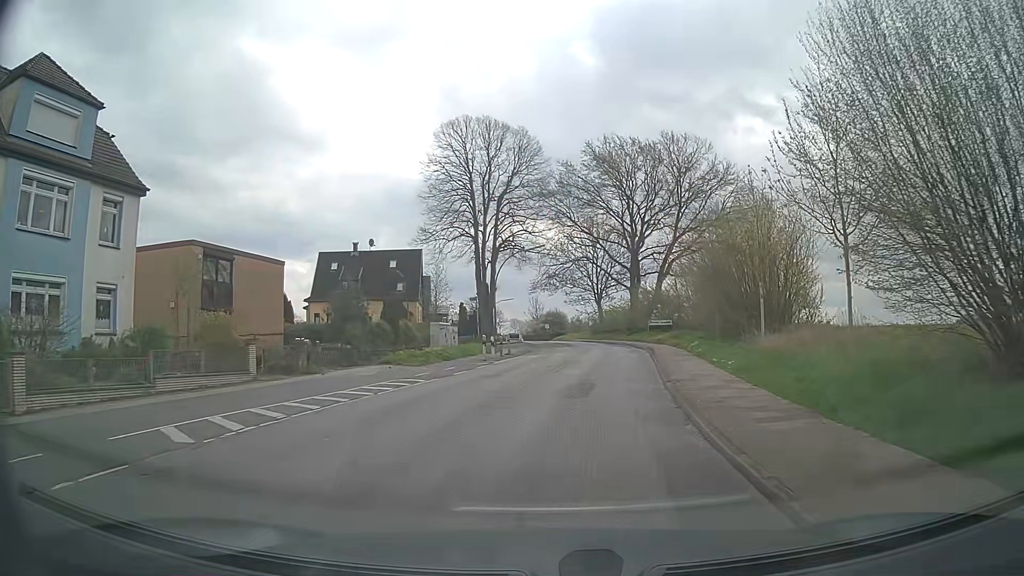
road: tertiary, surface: asphalt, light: Day
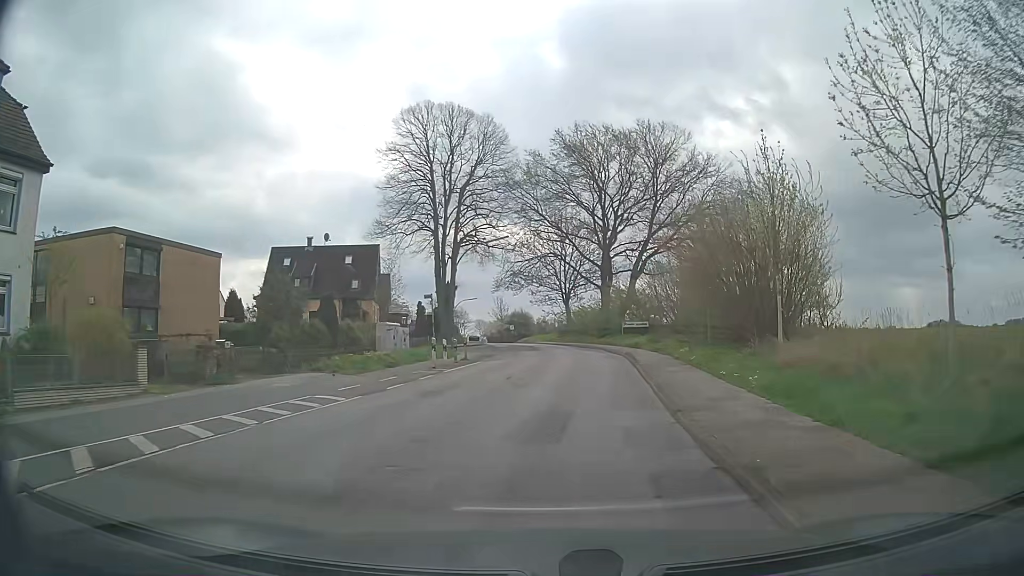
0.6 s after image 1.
(+0.1, +4.6) m; +3°
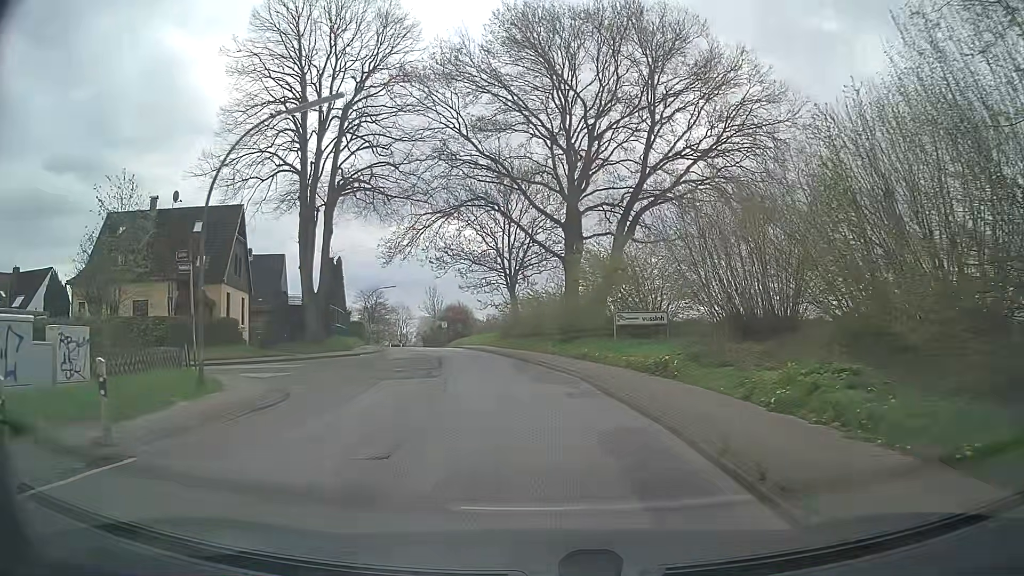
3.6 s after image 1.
(+1.6, +22.9) m; +4°
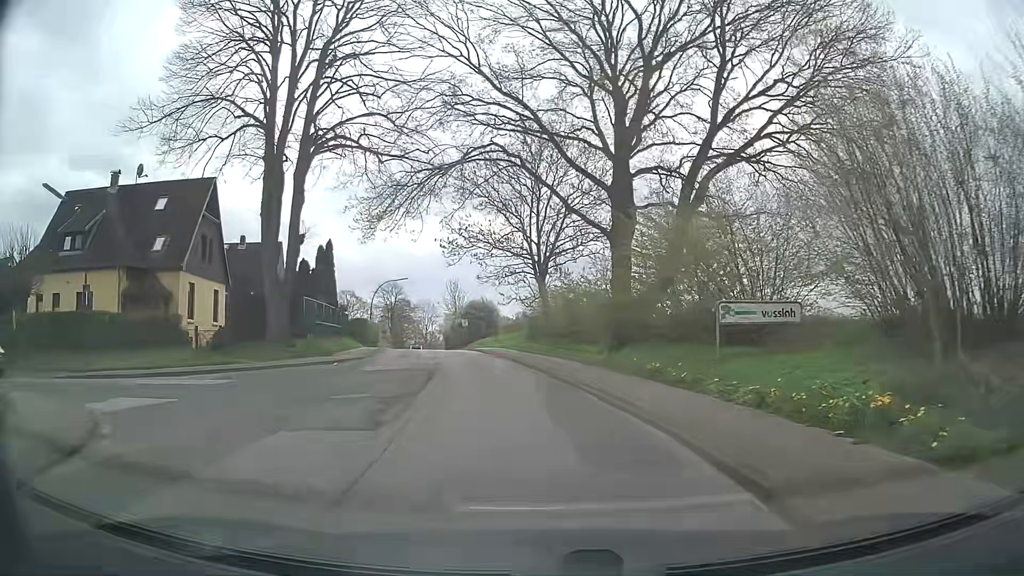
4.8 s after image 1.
(-0.2, +9.3) m; -2°
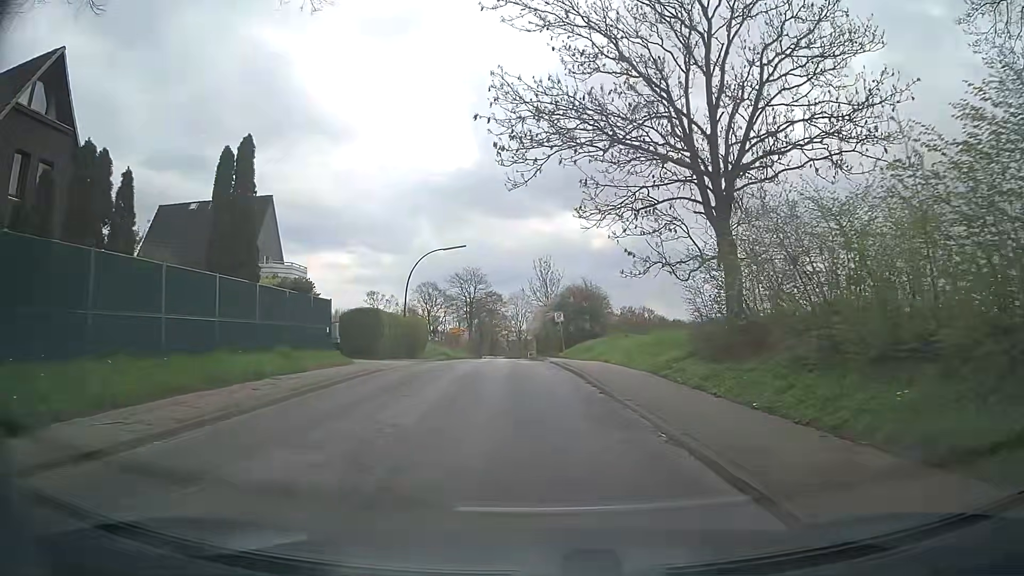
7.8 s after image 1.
(-1.9, +23.2) m; -9°
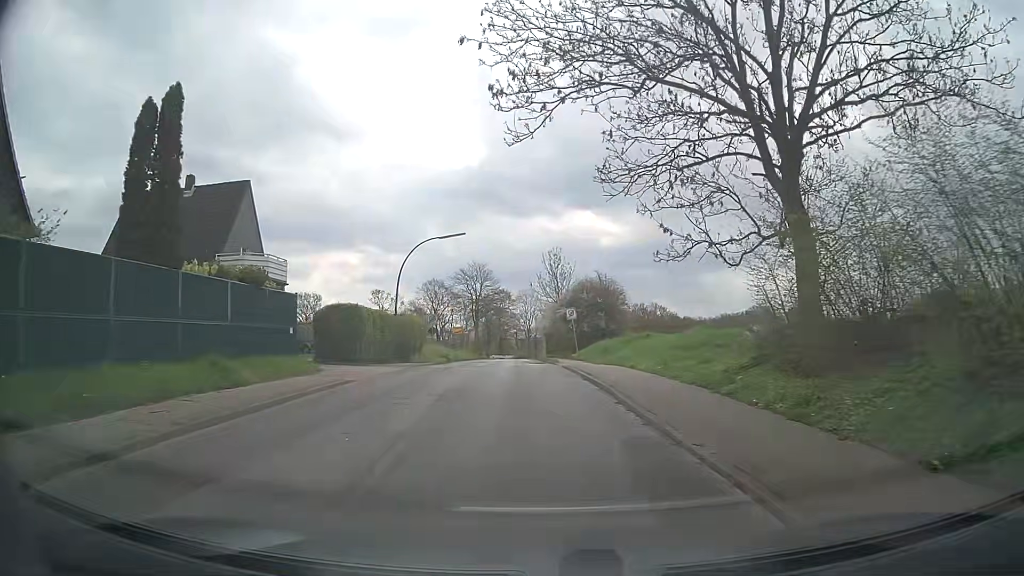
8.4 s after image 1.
(0.0, +4.7) m; -1°
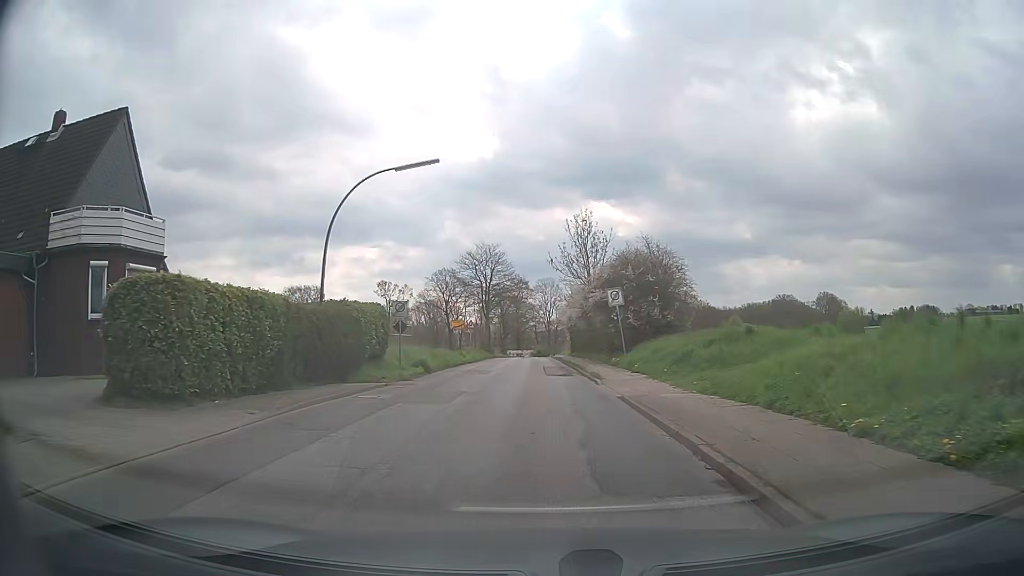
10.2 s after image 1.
(-0.1, +14.2) m; -1°
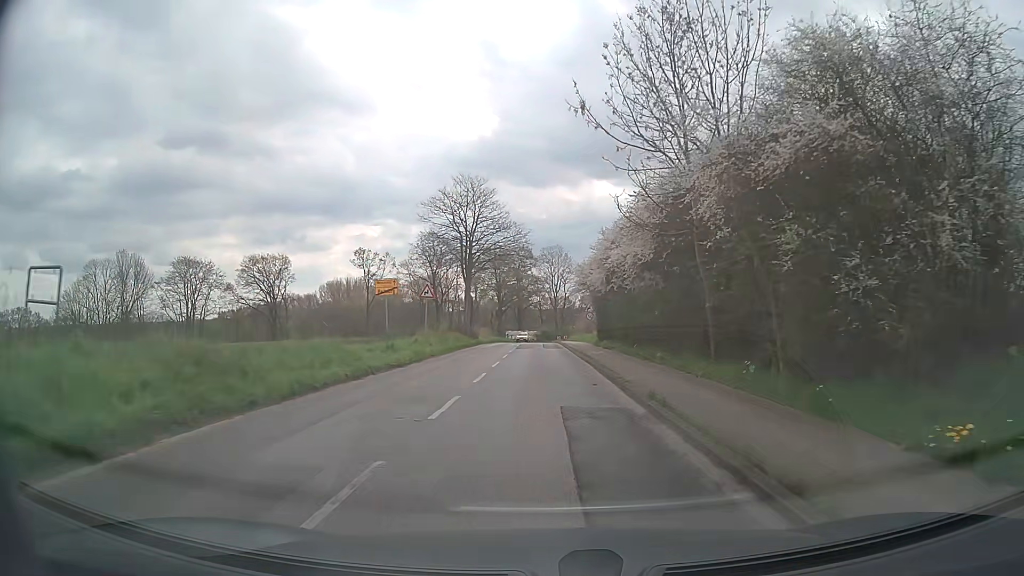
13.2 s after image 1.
(-0.1, +25.1) m; -1°
(0, +10) (0, +20) (0, +30) (0, +40) (0, +50) (0, +60) (0, +70) (0, +80) (0, +90) (+1, +100) m
